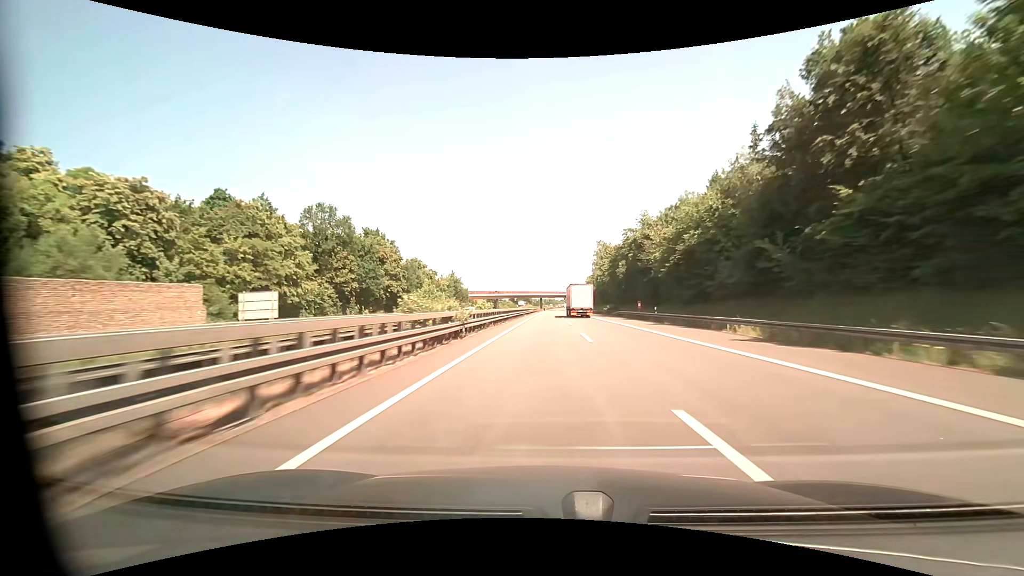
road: motorway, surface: asphalt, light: Day
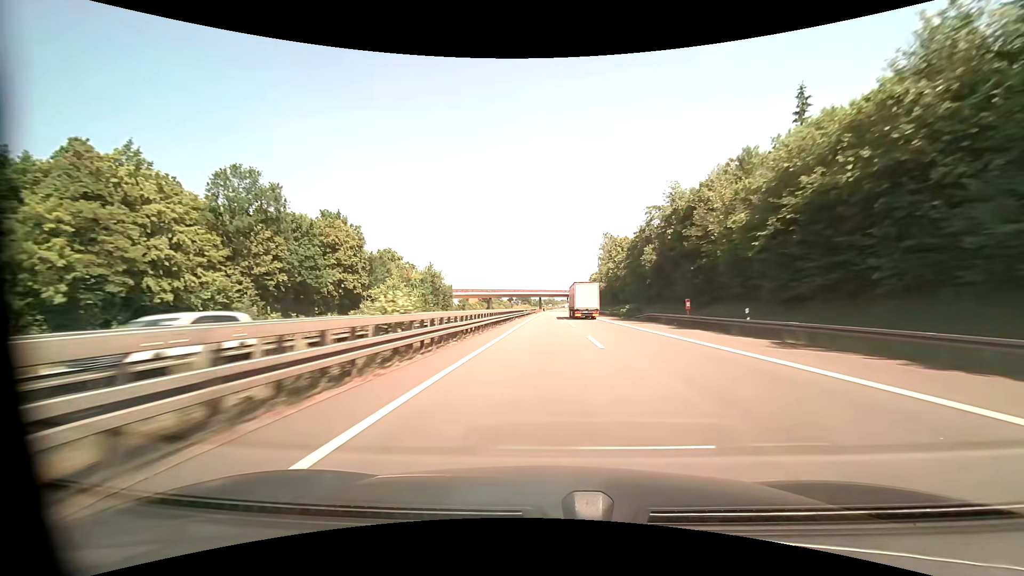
(0.0, +20.7) m; 0°
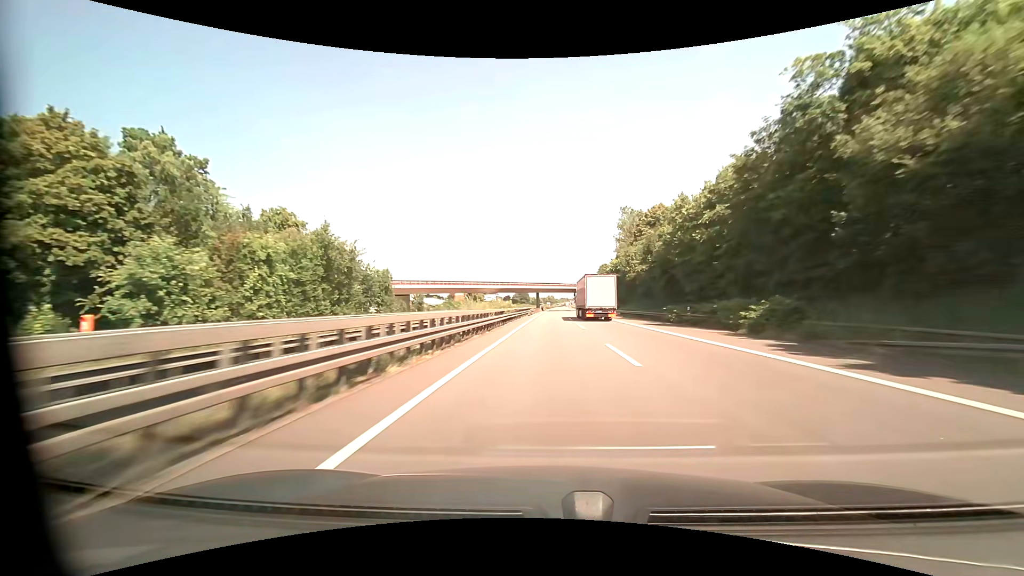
(0.0, +41.4) m; 0°
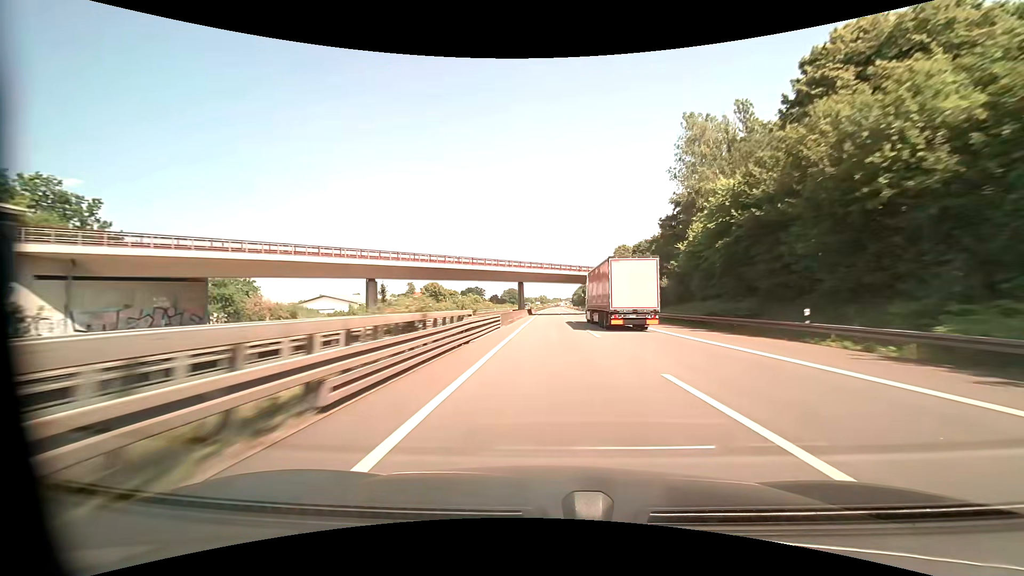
(+0.2, +62.1) m; +1°
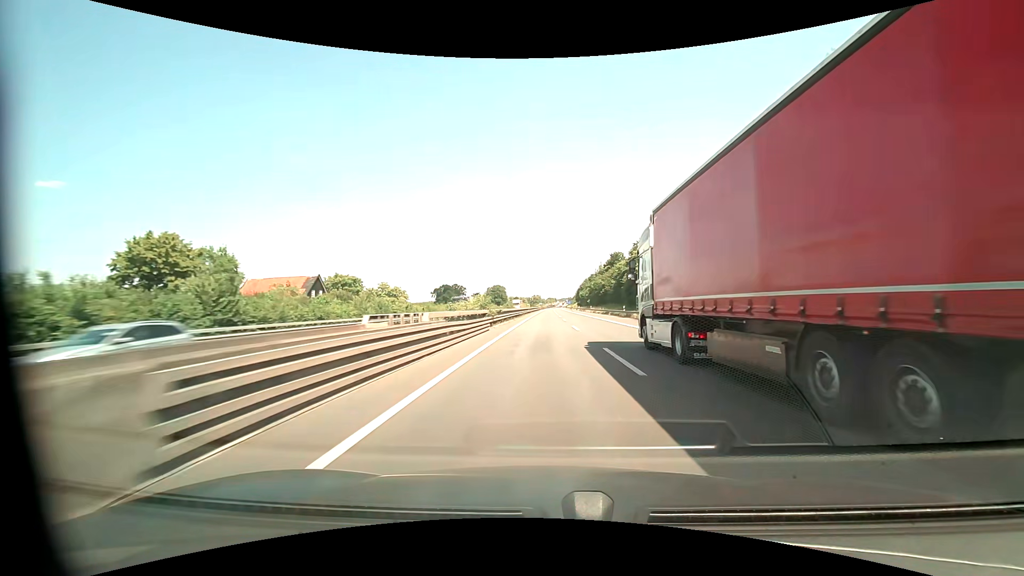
(+0.8, +103.2) m; +1°
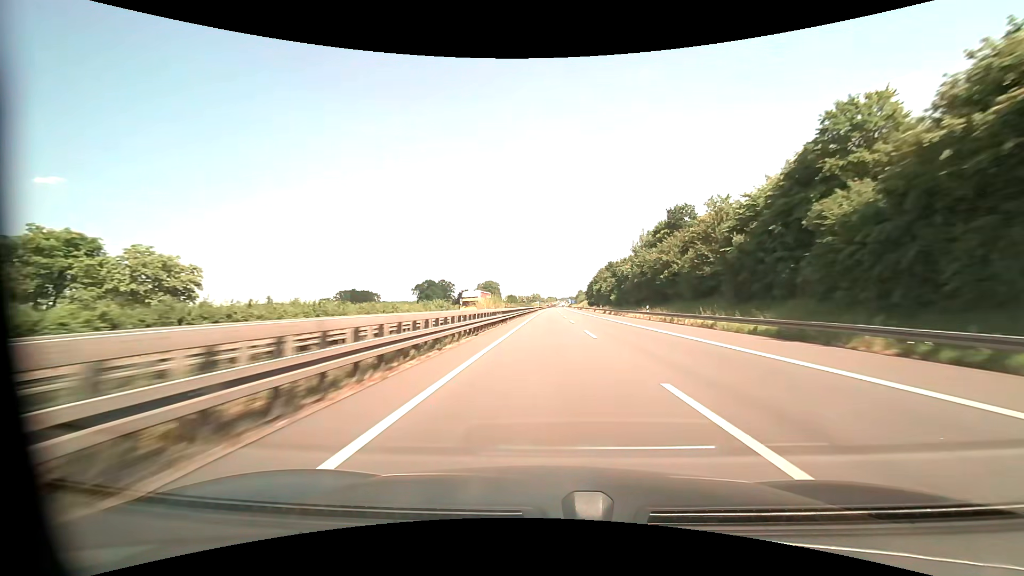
(-0.2, +61.8) m; 0°
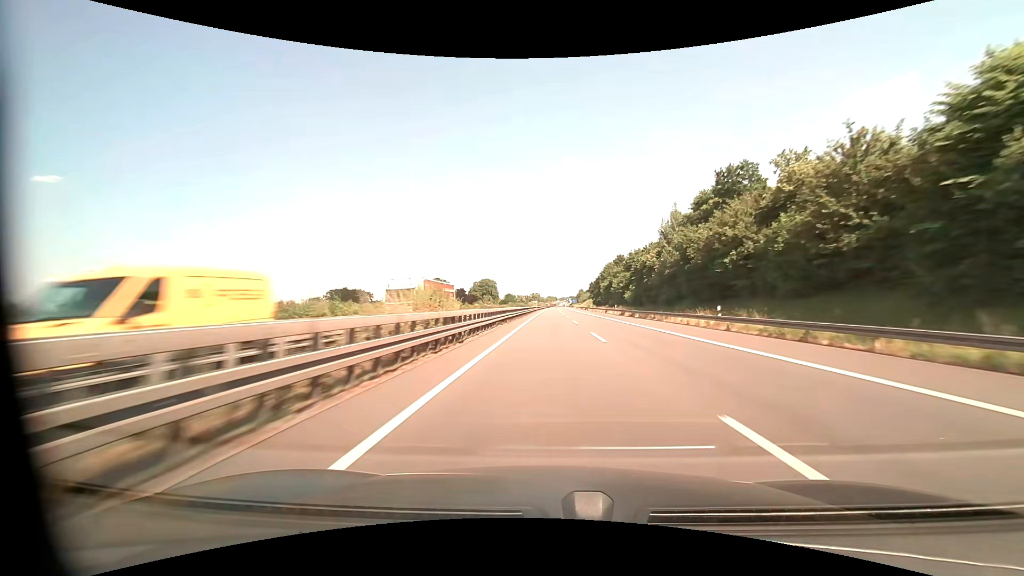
(0.0, +20.5) m; 0°
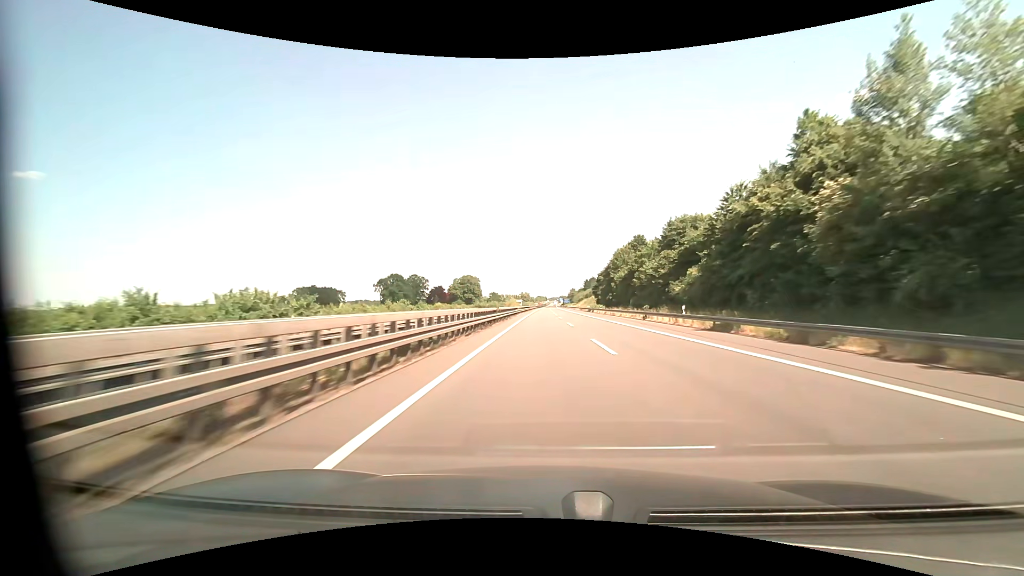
(+0.2, +41.1) m; +1°
(0, +10) (0, +20) (0, +30) (0, +40) (+1, +50) (+1, +60) (+1, +70) (+1, +80) (+2, +90) (+2, +100) m
